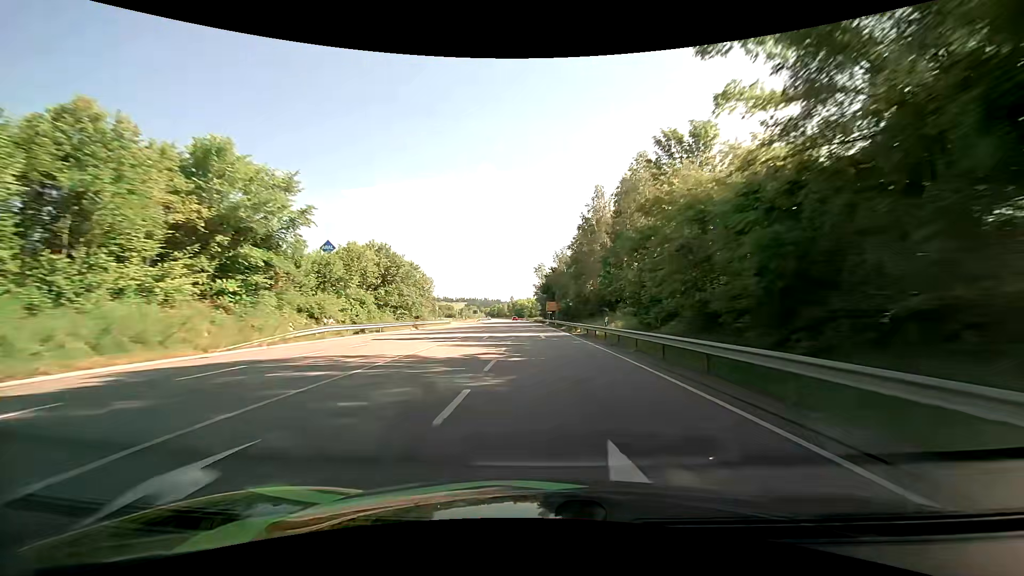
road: primary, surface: asphalt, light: Day
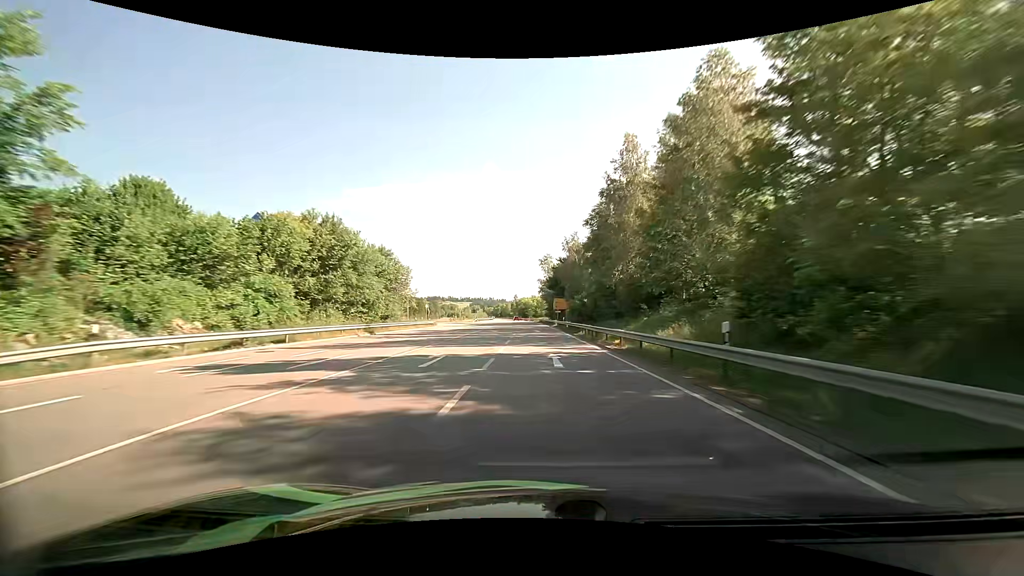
(-0.1, +17.4) m; -1°
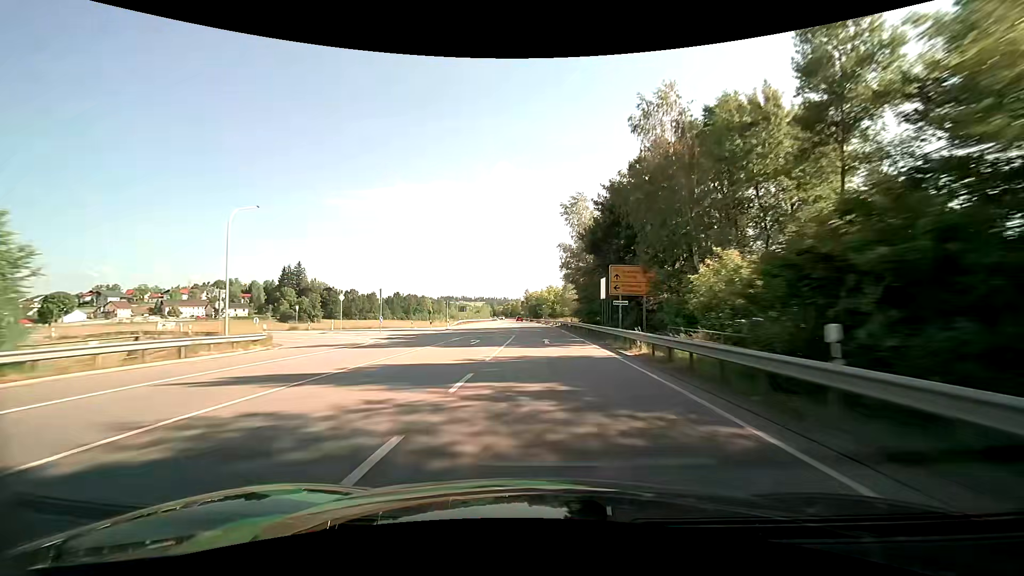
(-1.0, +52.3) m; -2°
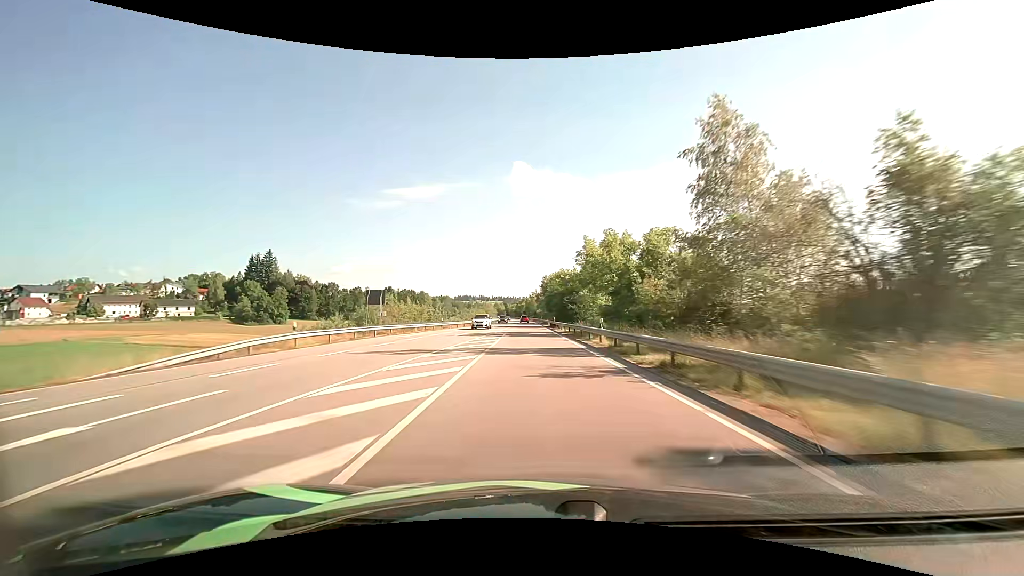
(-1.3, +69.6) m; -2°
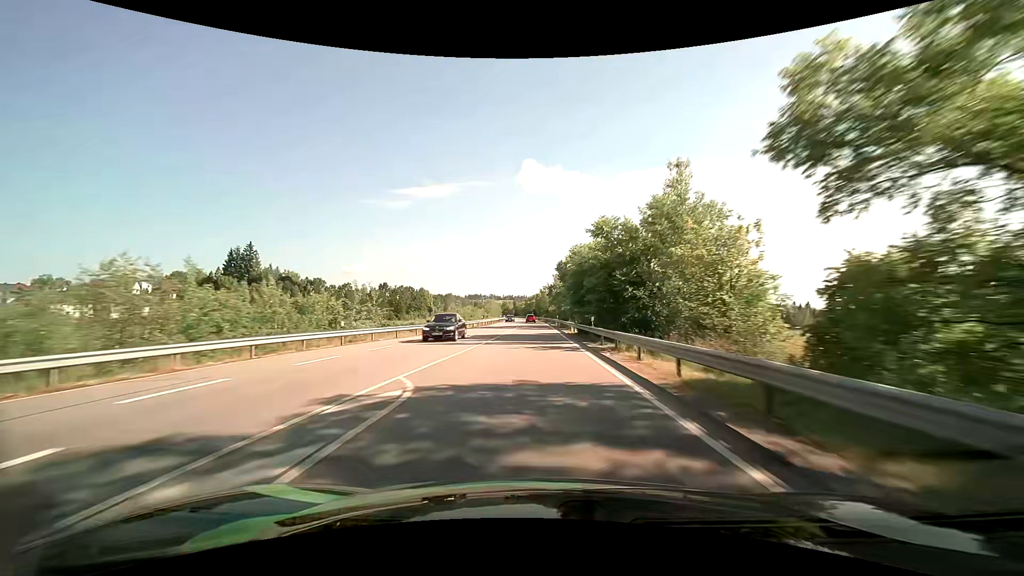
(-0.4, +34.1) m; -1°
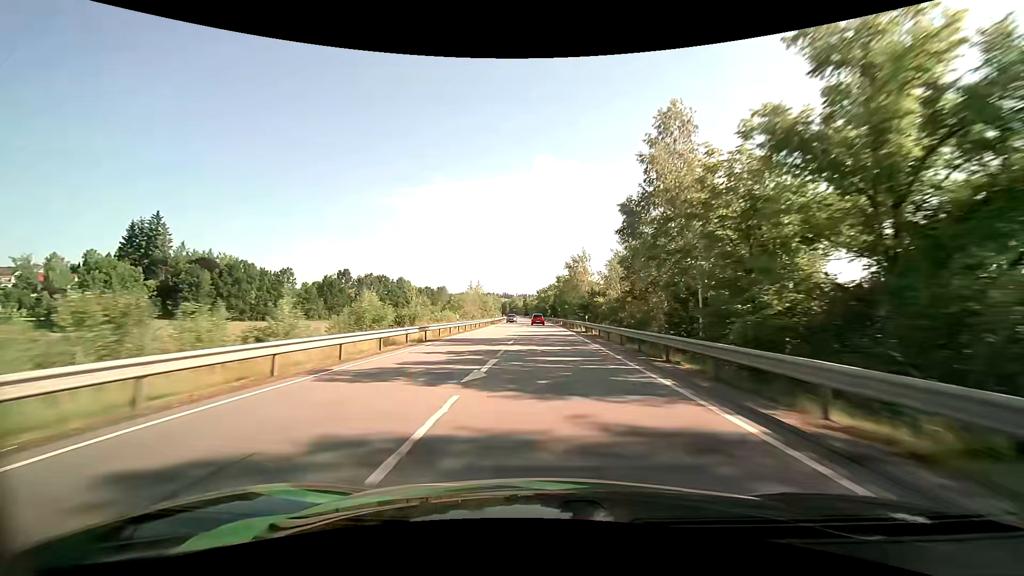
(-1.8, +79.5) m; -2°
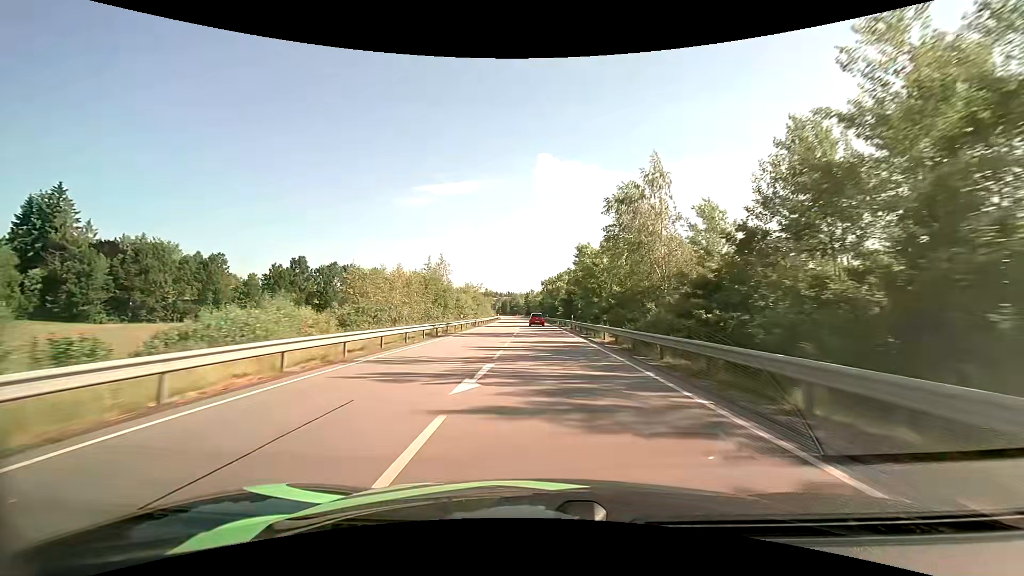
(-0.2, +43.5) m; -1°
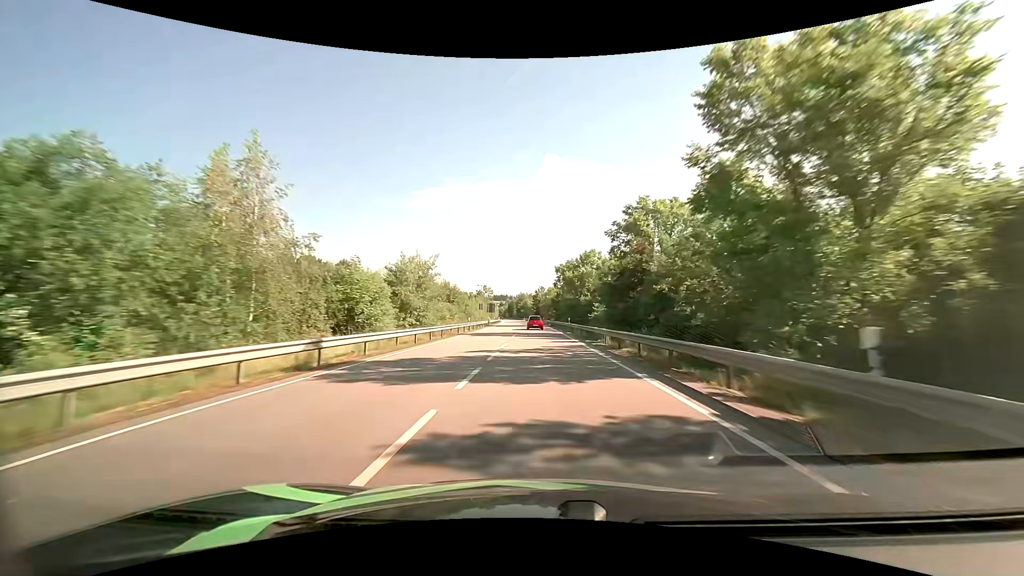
(-0.2, +41.7) m; -1°
(0, +10) (0, +20) (0, +30) (-1, +40) (-1, +50) (-1, +60) (-1, +70) (-2, +80) (-2, +90) (-2, +100) m
